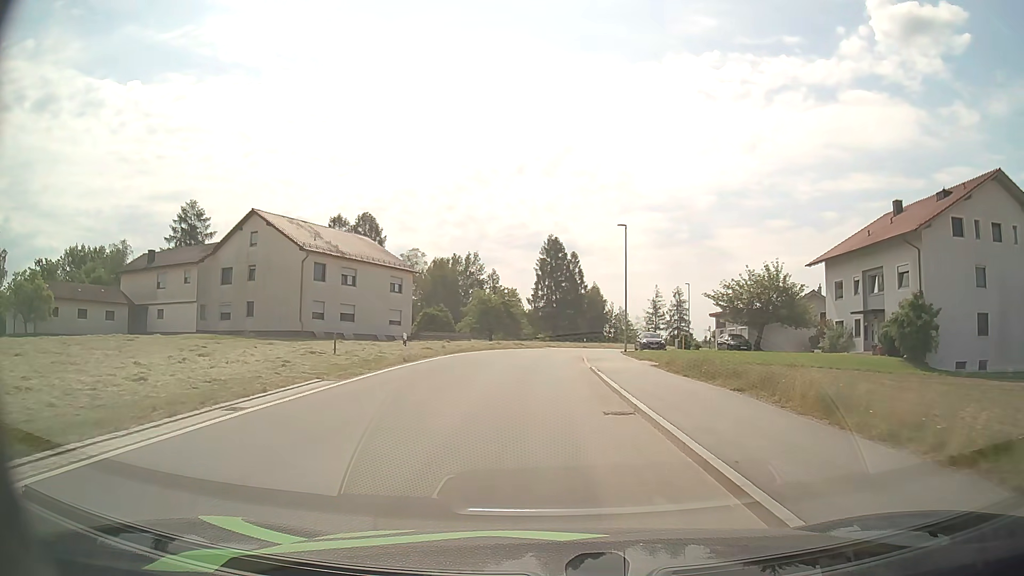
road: unclassified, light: Day
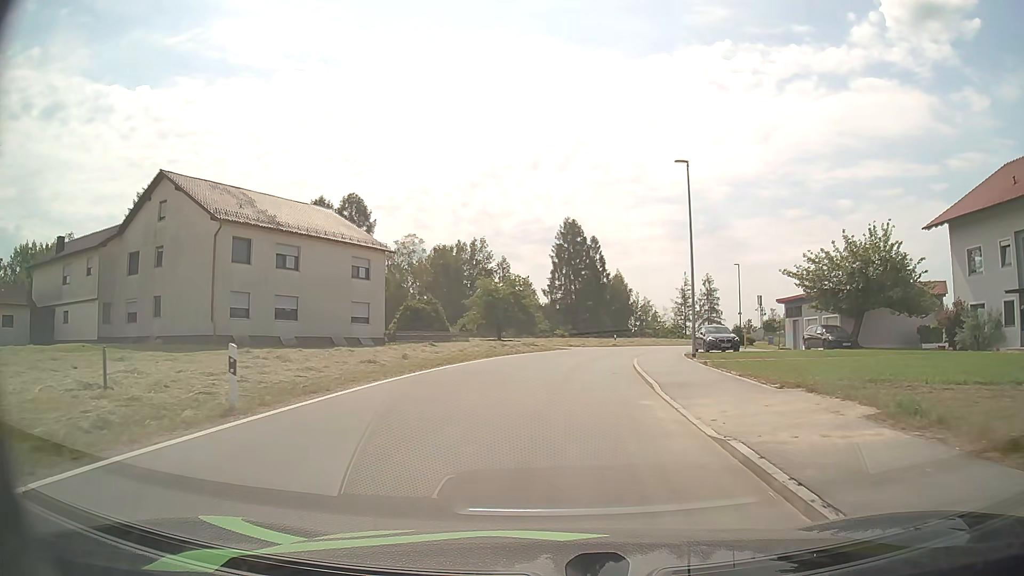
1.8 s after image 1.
(-0.2, +15.6) m; -1°
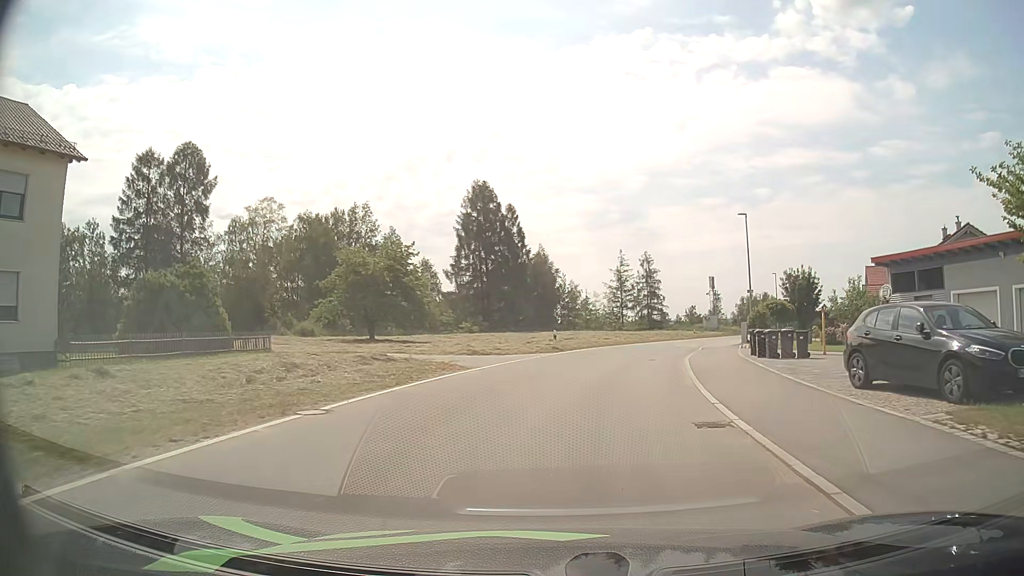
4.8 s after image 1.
(+1.1, +26.4) m; +7°
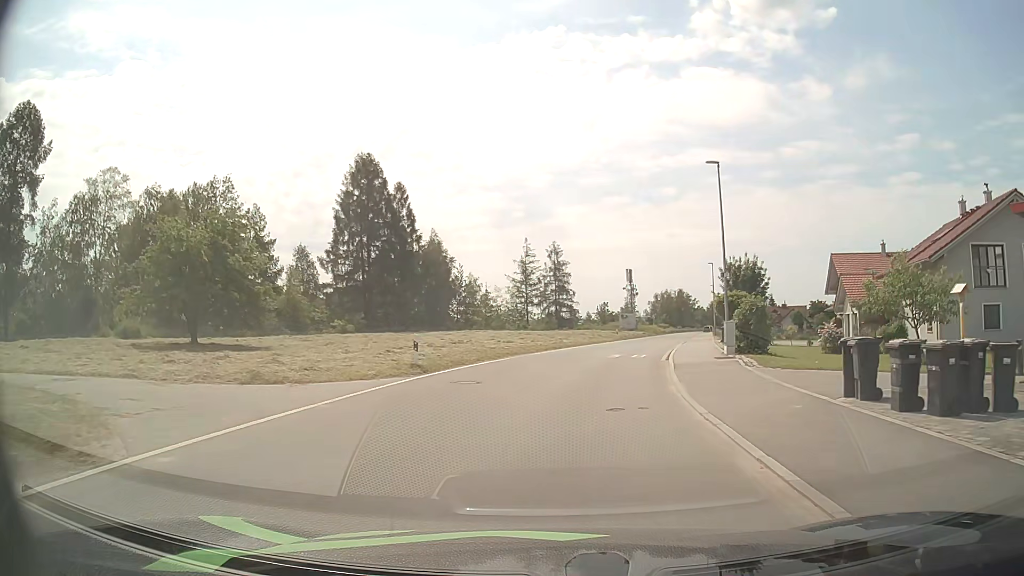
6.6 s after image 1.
(+1.0, +14.4) m; +8°
(+1, +10) (+2, +20) (+4, +30) (+6, +39) (+8, +49) (+11, +59) (+13, +69) (+15, +78) (+18, +88) (+20, +98) m
